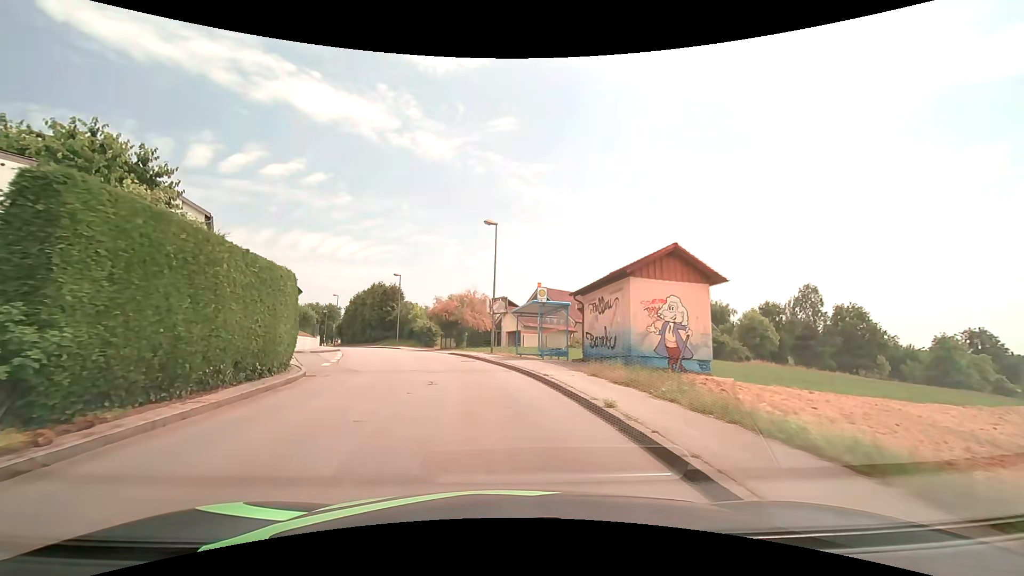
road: unclassified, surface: asphalt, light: Day
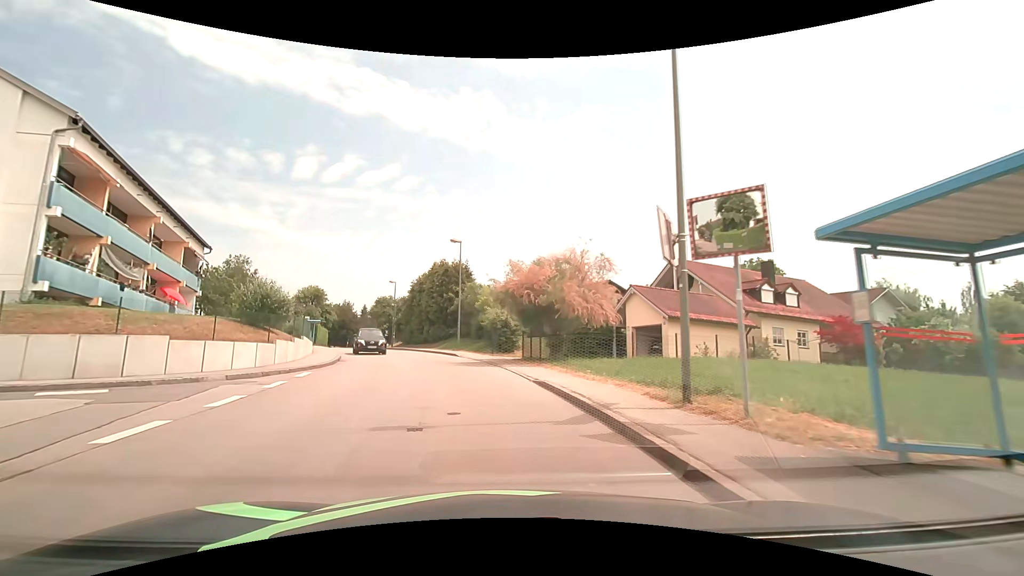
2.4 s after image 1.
(-1.9, +20.3) m; -10°
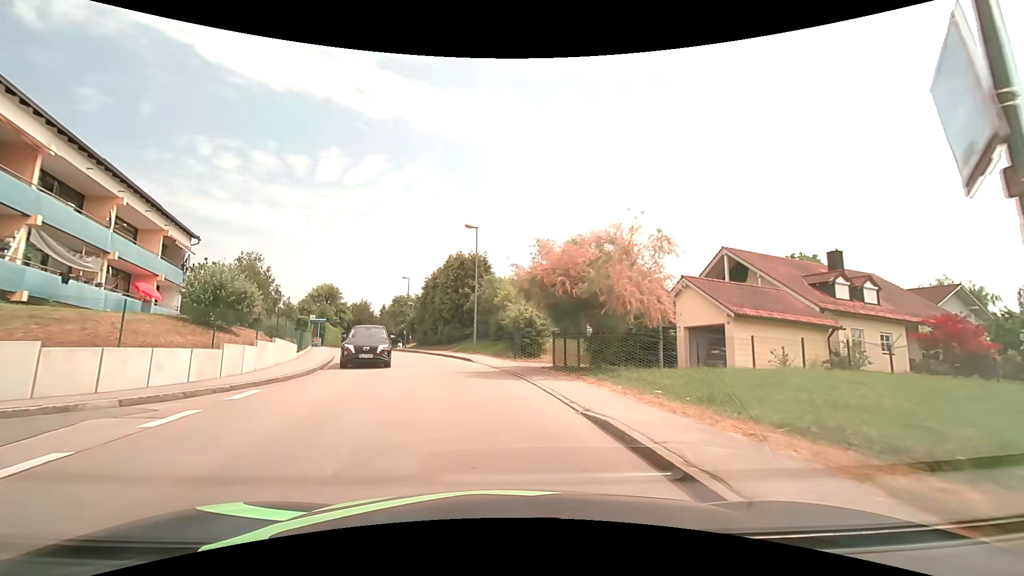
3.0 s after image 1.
(-0.1, +5.2) m; -3°
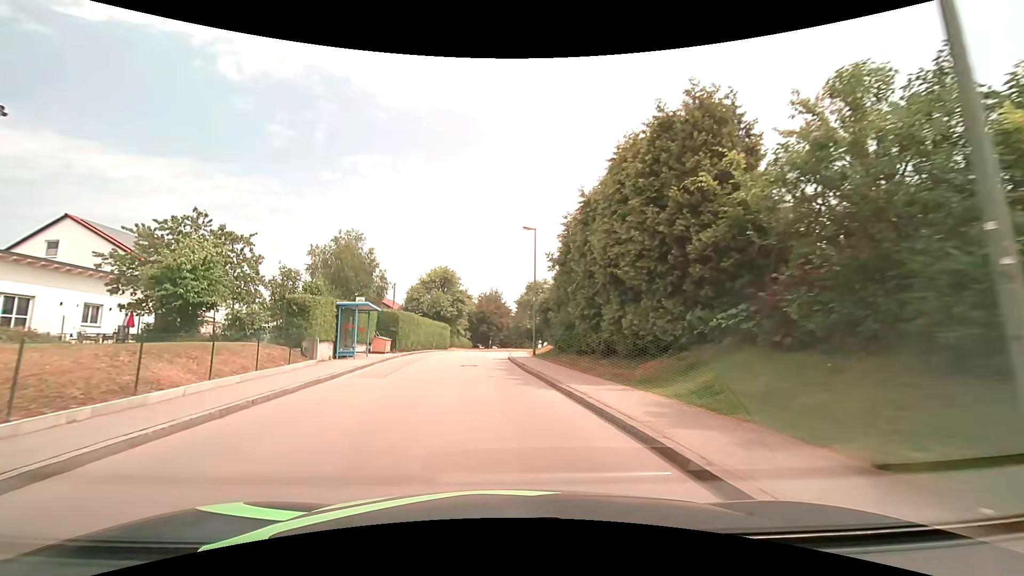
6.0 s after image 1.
(-3.6, +25.9) m; -16°
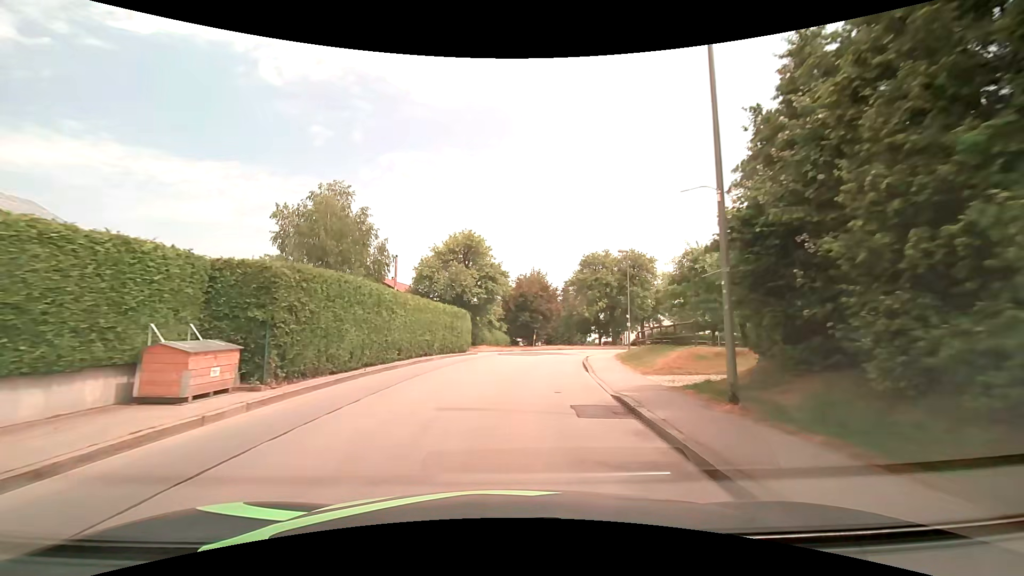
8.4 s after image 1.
(-1.1, +21.5) m; -4°
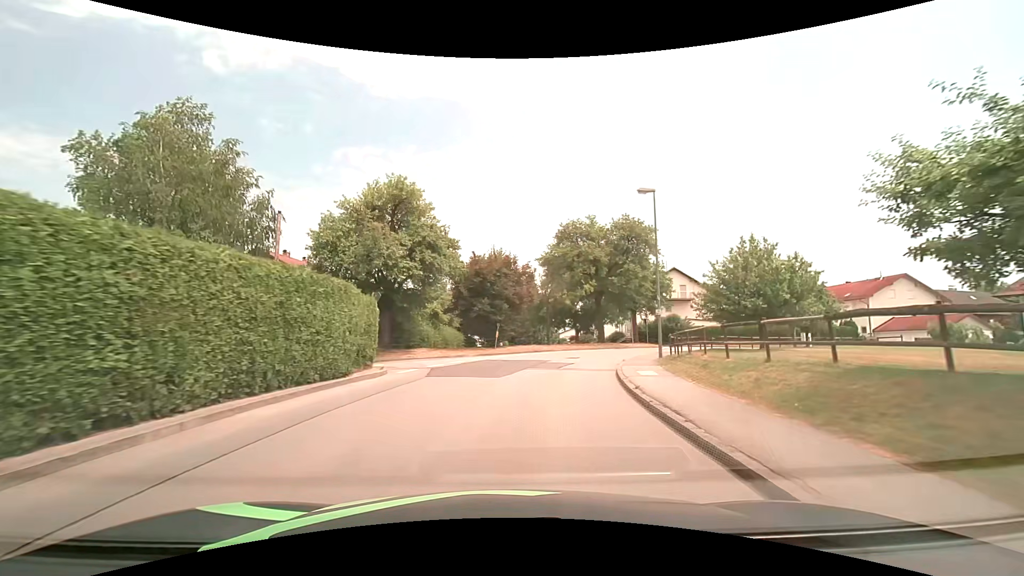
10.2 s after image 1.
(+0.4, +16.2) m; +4°
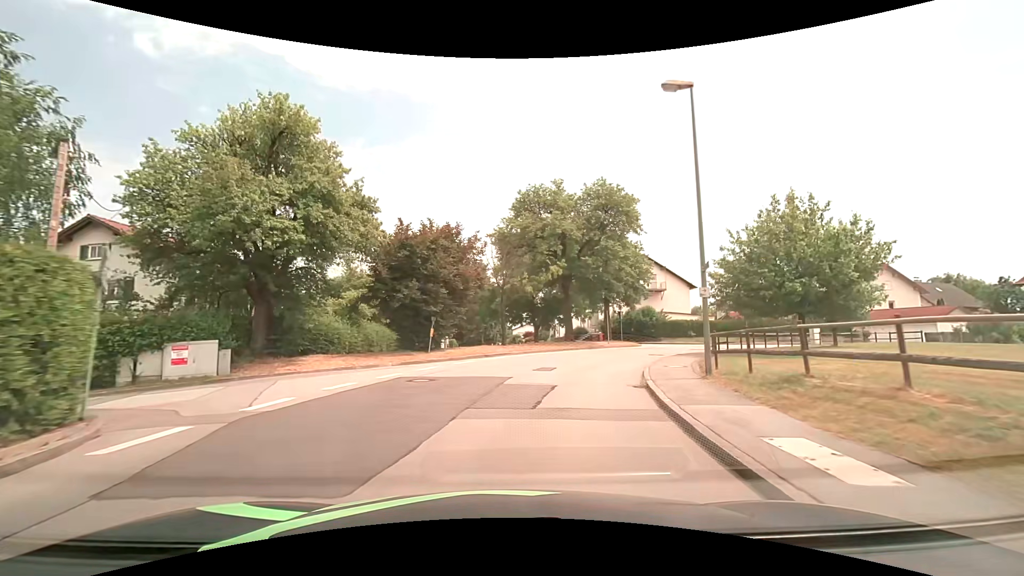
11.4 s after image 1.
(+0.6, +10.3) m; +6°
